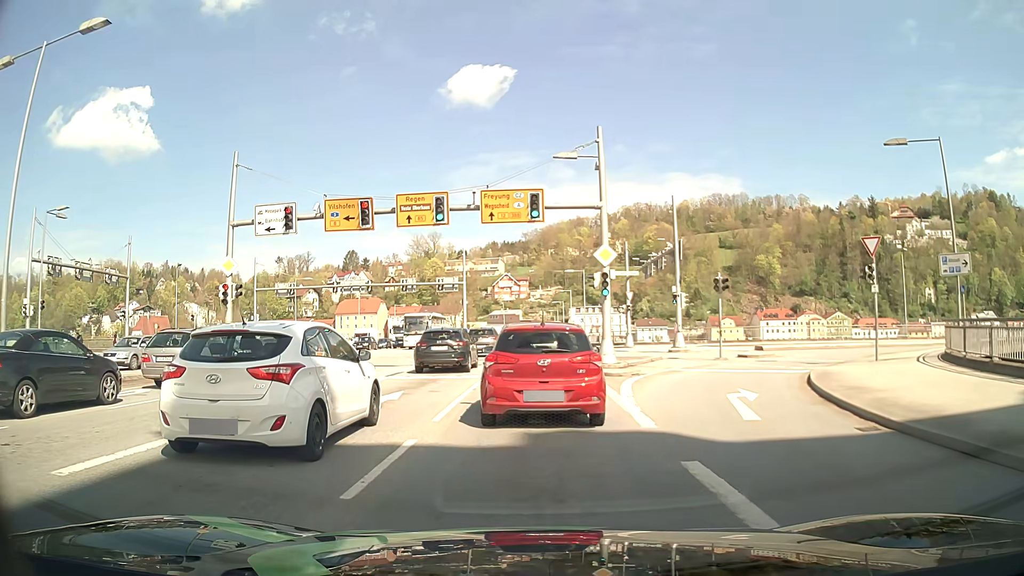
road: primary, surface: asphalt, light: Day
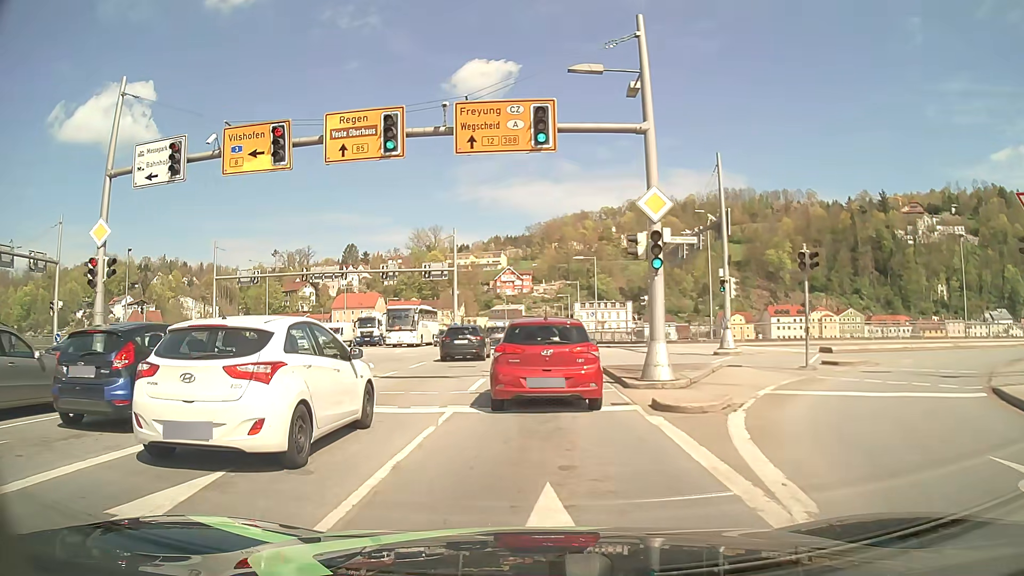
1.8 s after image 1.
(+0.1, +9.3) m; 0°
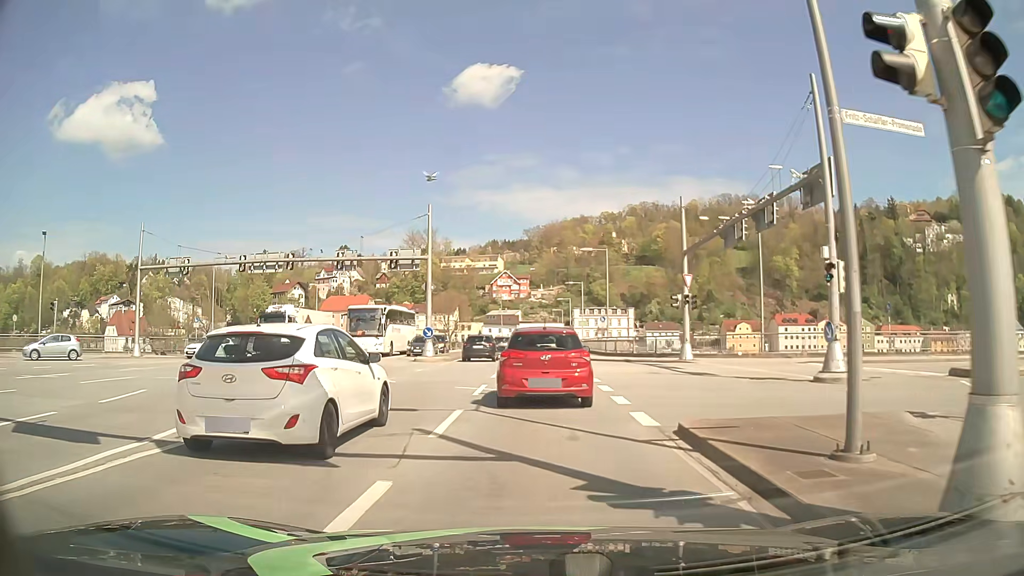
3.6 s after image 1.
(0.0, +11.2) m; 0°
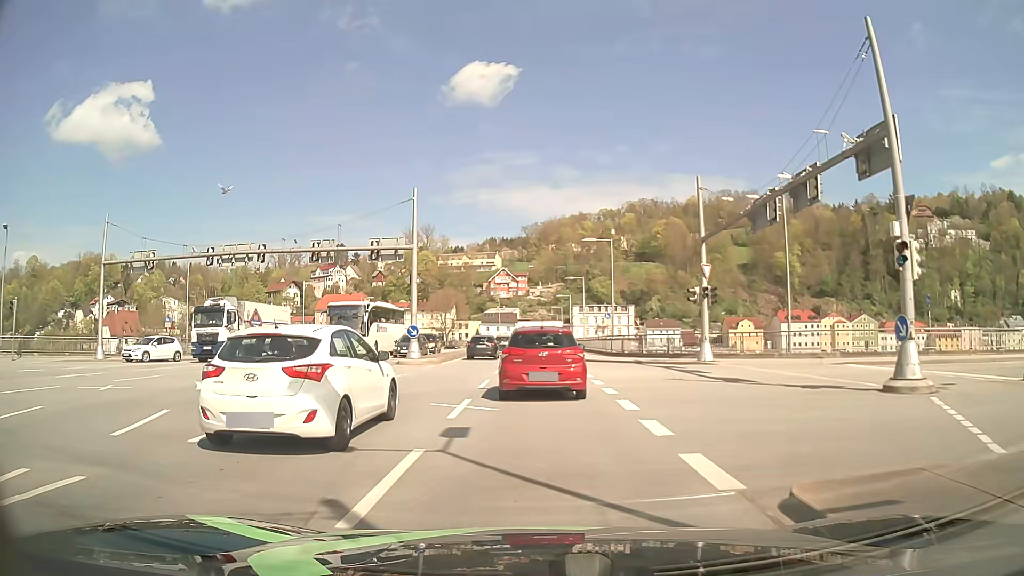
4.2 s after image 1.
(0.0, +4.2) m; 0°
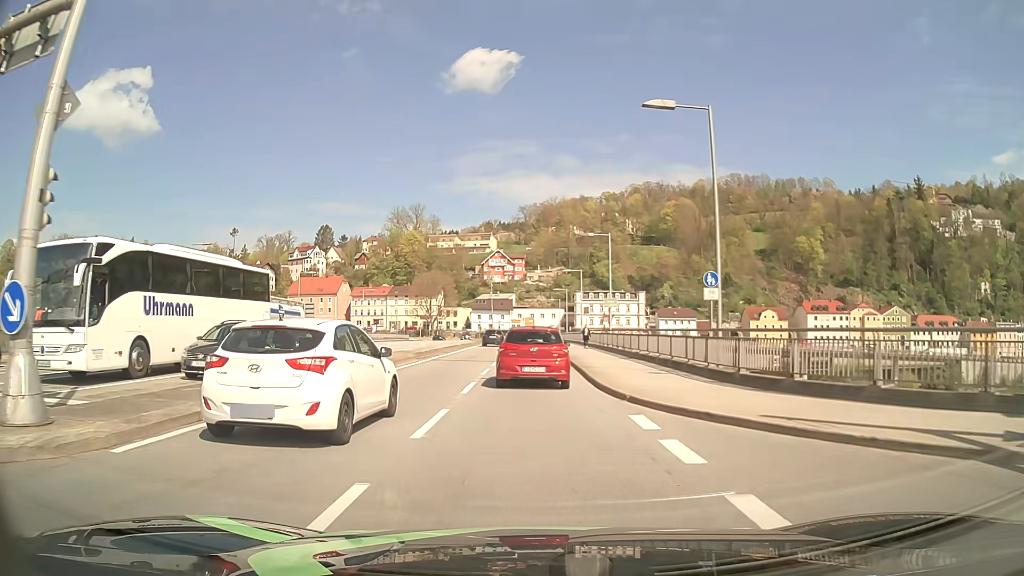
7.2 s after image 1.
(+0.1, +26.4) m; 0°
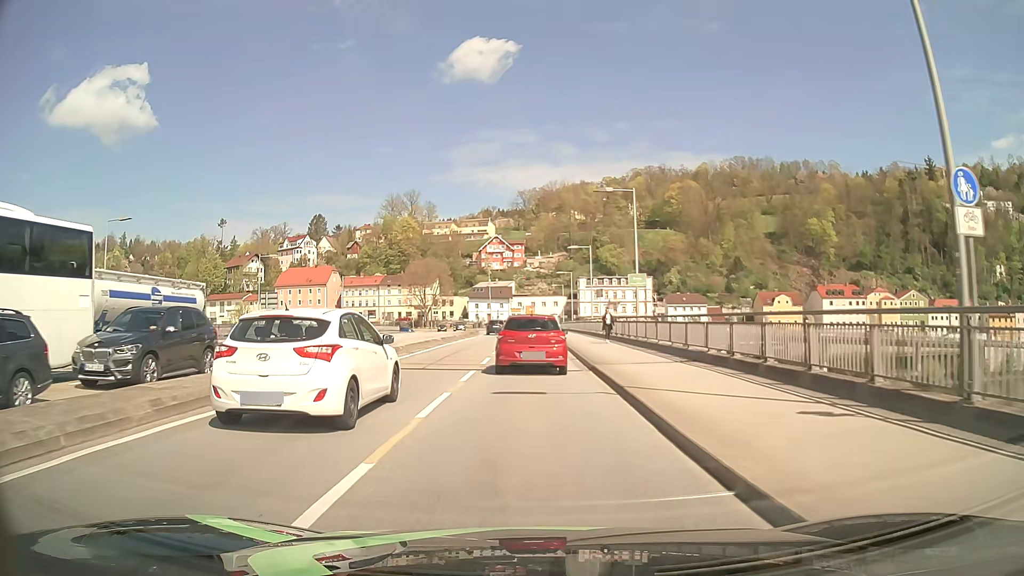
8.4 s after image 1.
(+0.1, +11.4) m; 0°
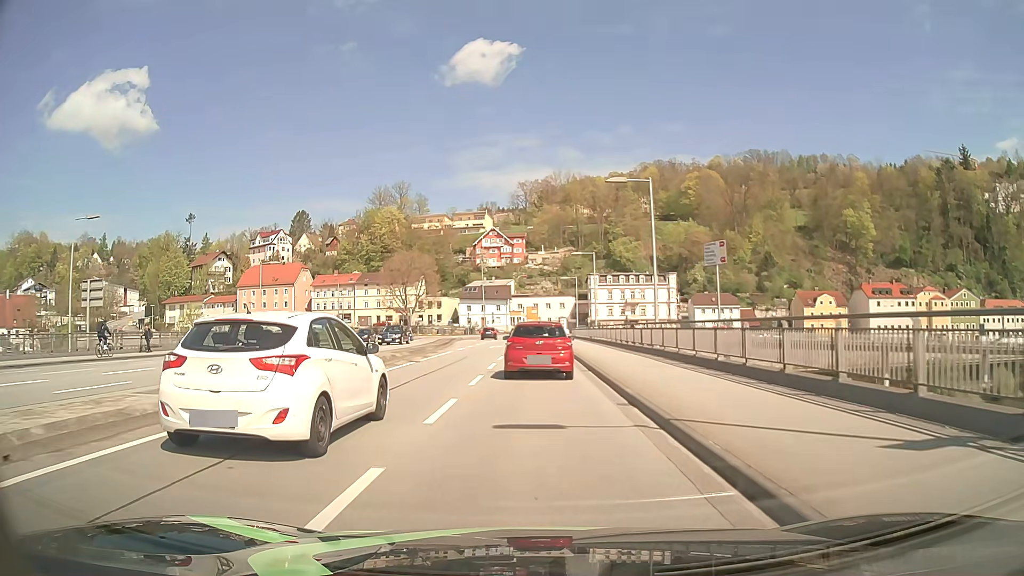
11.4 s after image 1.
(-0.1, +29.4) m; 0°
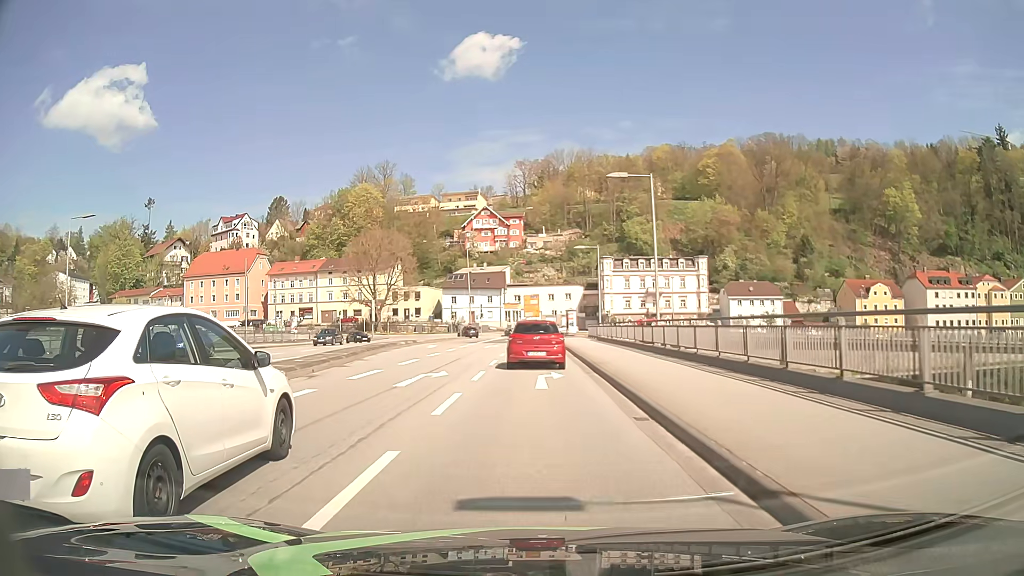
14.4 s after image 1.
(+0.1, +29.3) m; 0°
(0, +10) (0, +20) (0, +30) (0, +40) (0, +50) (0, +60) (0, +70) (+4, +79) (+13, +84) (+22, +86) m
